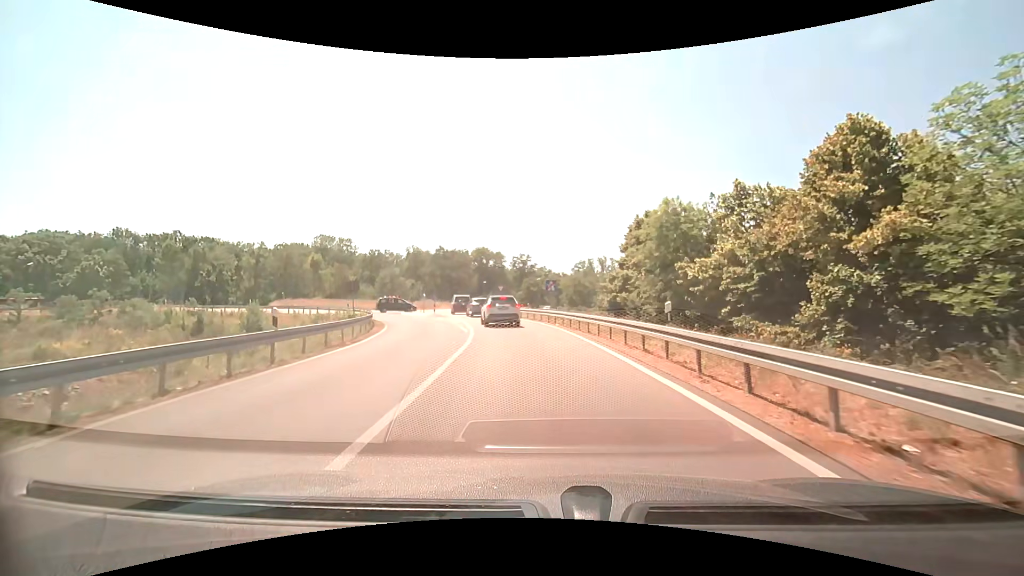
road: motorway_link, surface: asphalt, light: Day
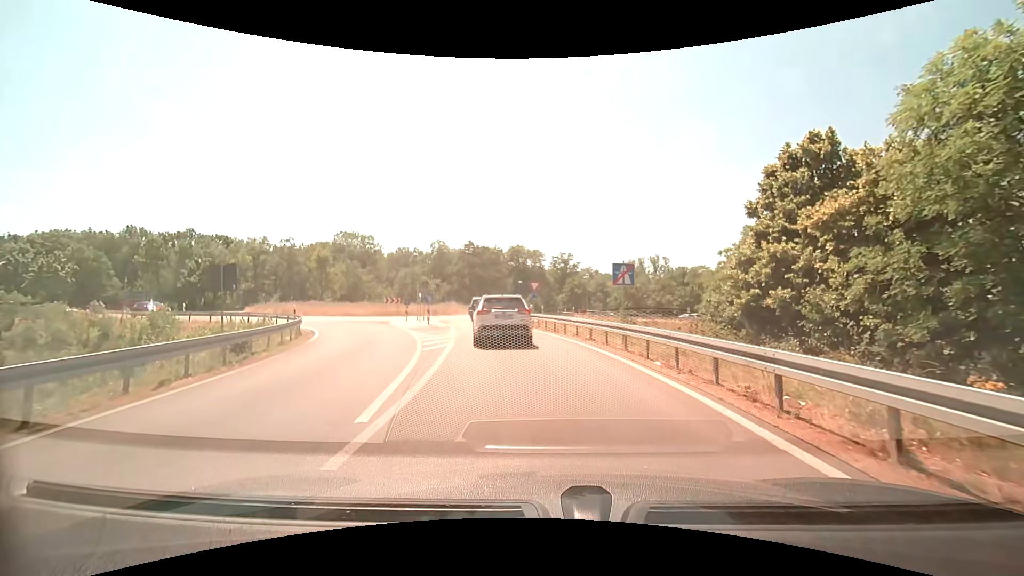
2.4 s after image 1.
(-0.7, +16.2) m; -5°
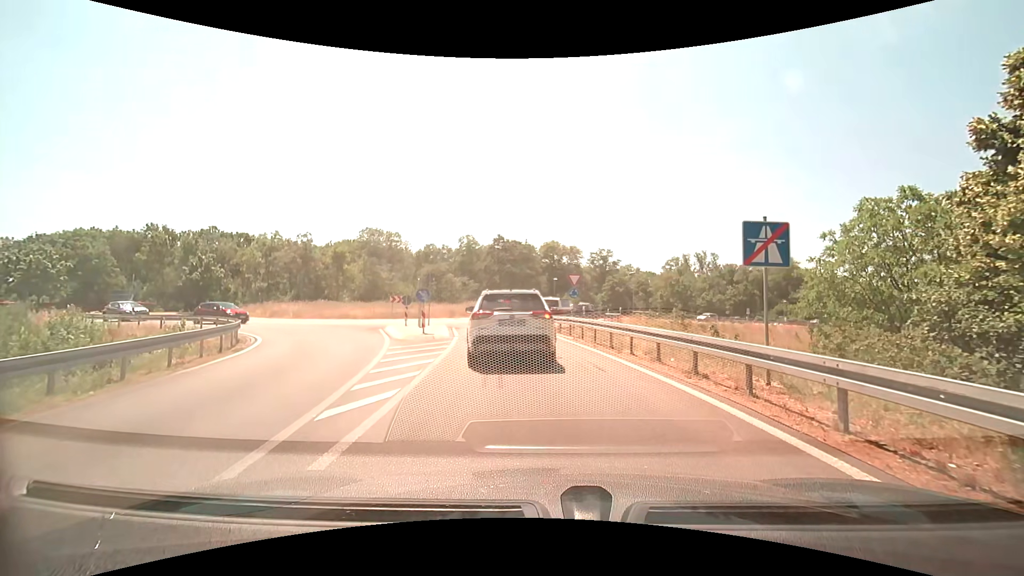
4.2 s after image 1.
(-0.3, +8.7) m; -4°
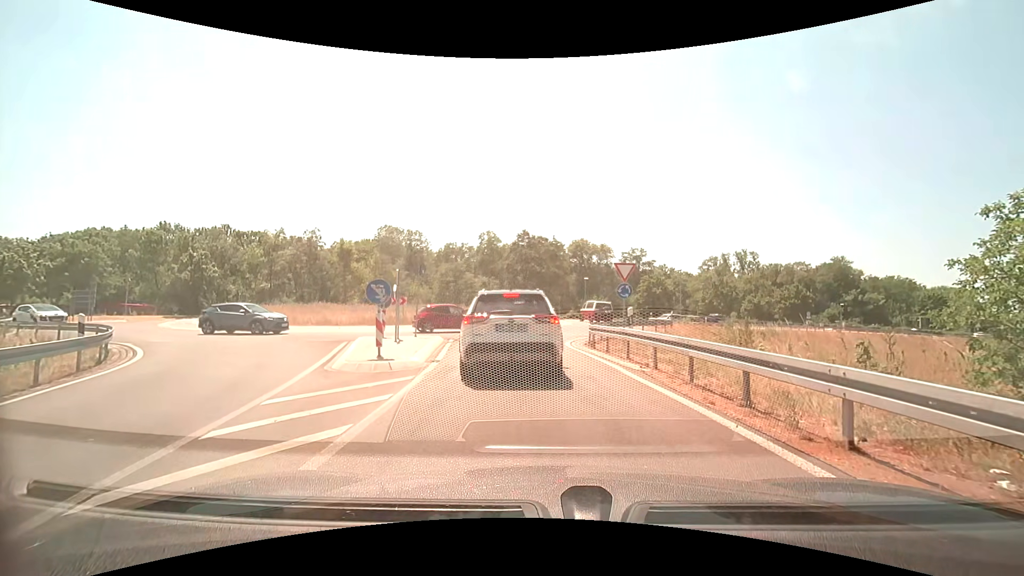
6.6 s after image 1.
(-0.2, +8.3) m; -3°
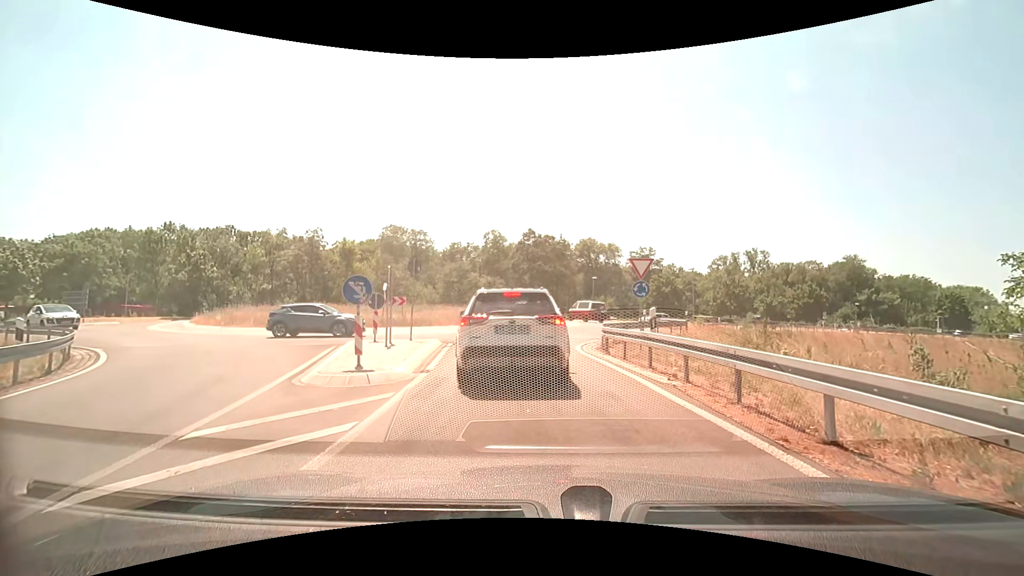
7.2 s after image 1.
(0.0, +1.7) m; 0°
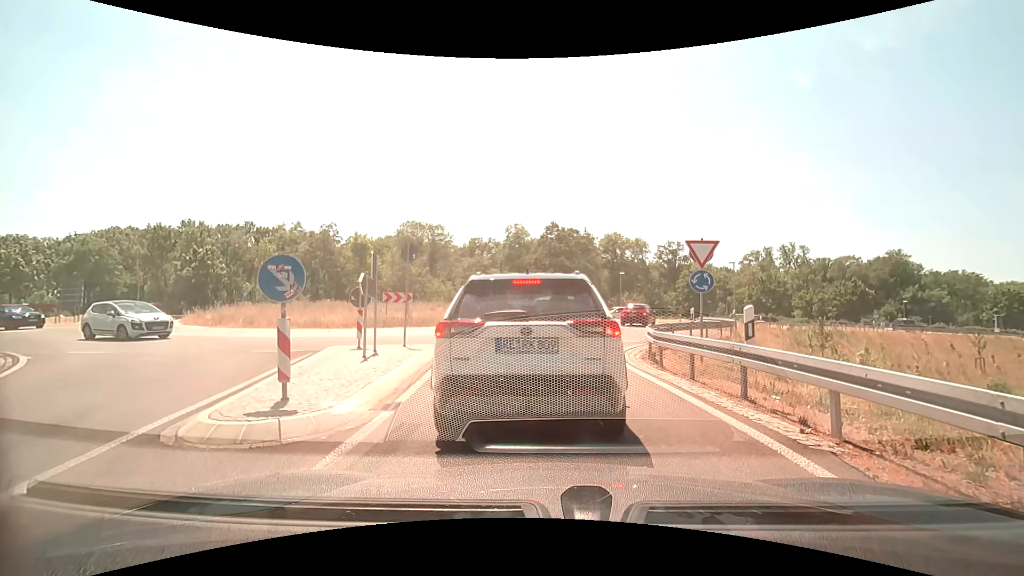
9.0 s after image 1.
(-0.1, +3.6) m; -3°
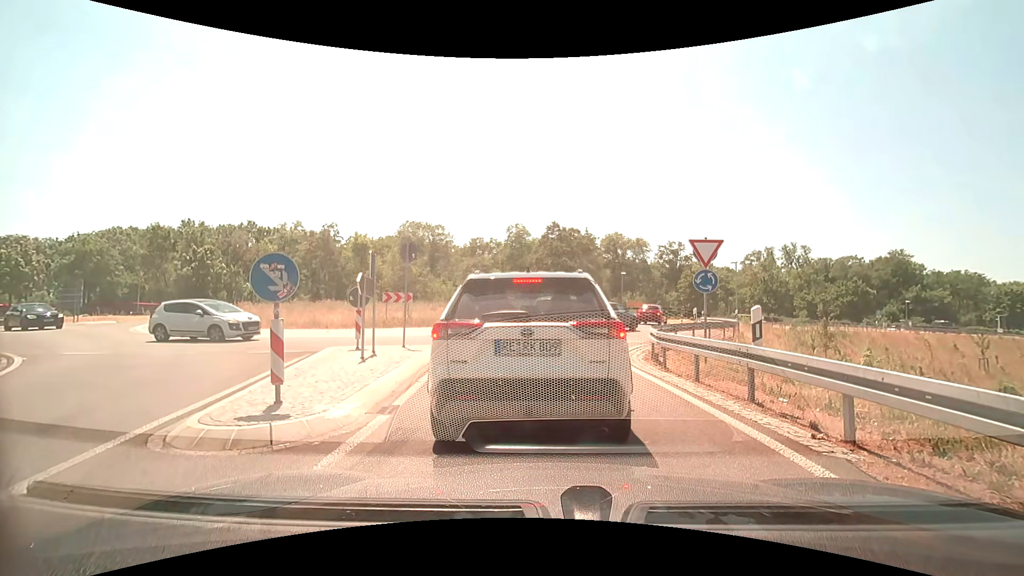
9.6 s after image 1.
(0.0, +0.2) m; 0°
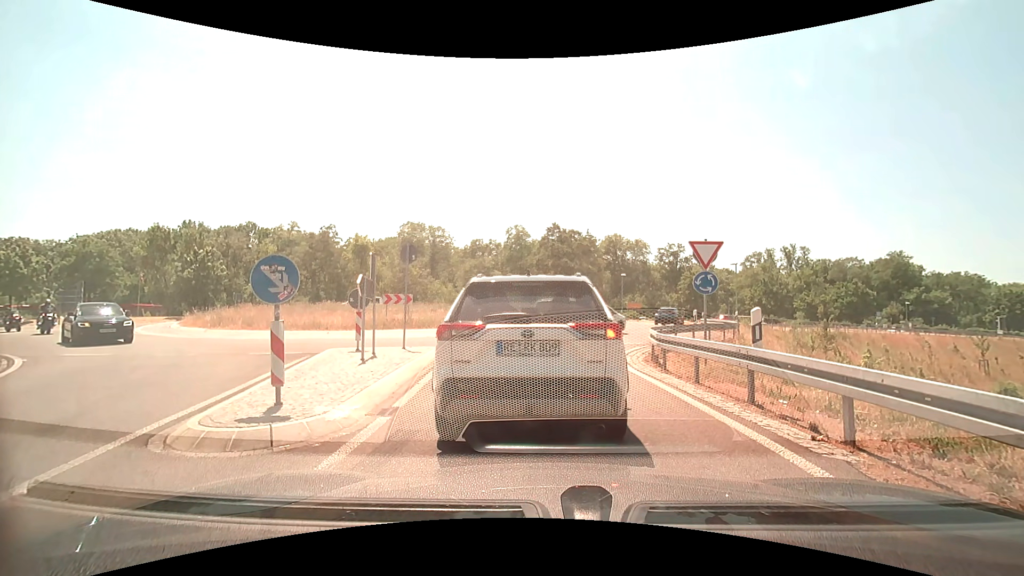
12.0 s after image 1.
(0.0, +0.1) m; 0°
